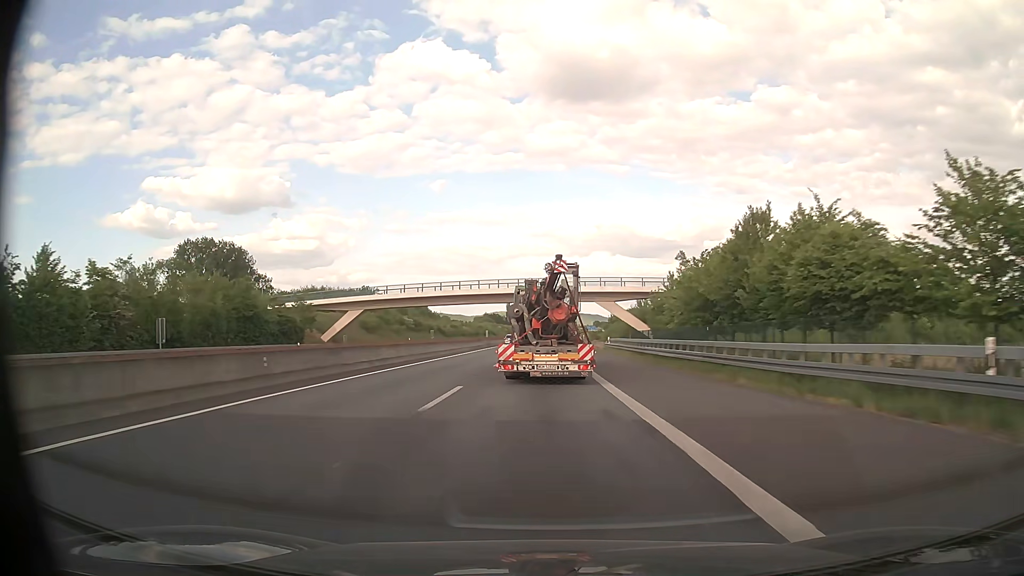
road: motorway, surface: asphalt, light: Day
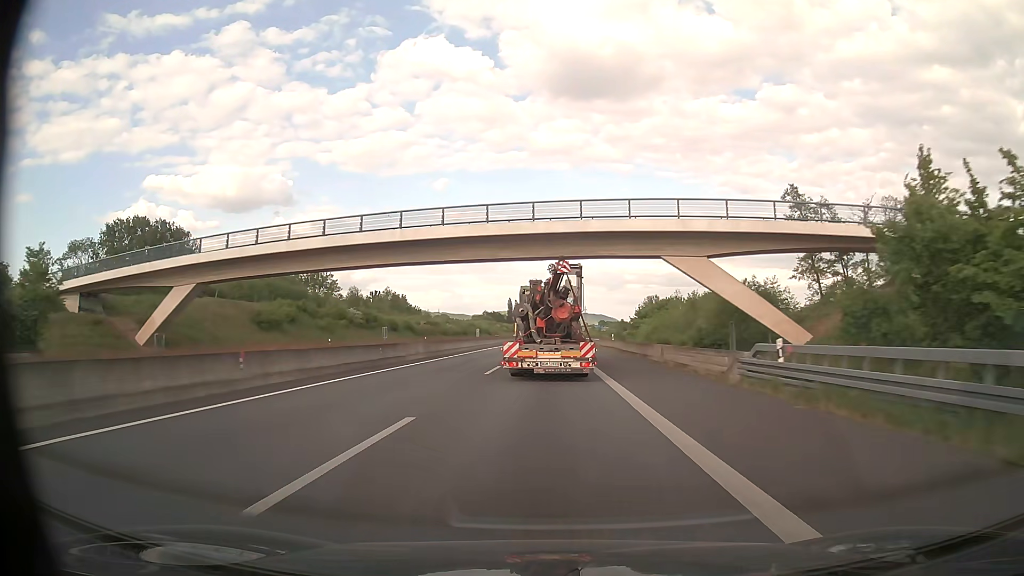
(-0.1, +43.5) m; 0°
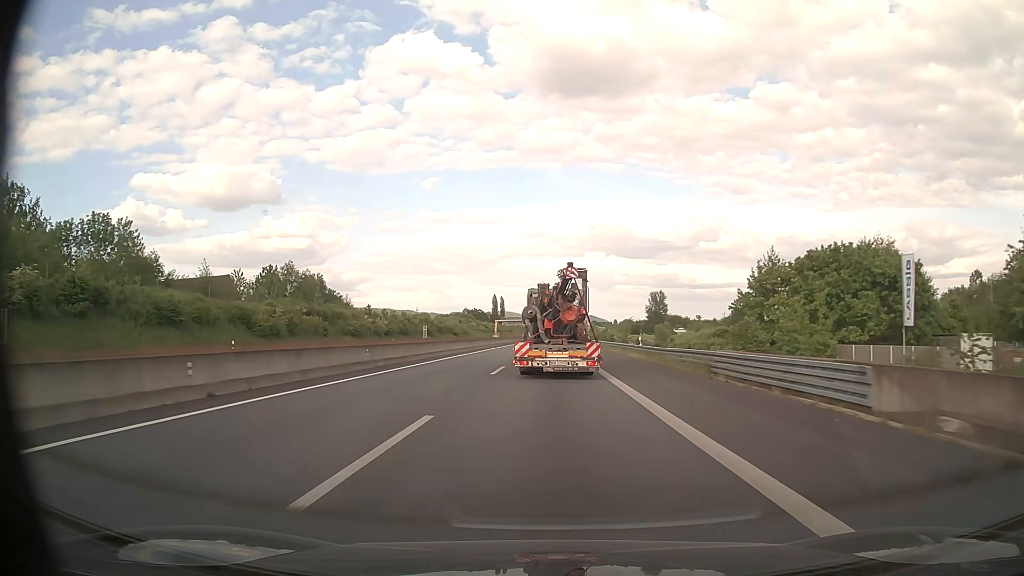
(+0.4, +72.5) m; +1°
(0, +10) (0, +20) (0, +30) (0, +40) (0, +50) (0, +60) (0, +70) (0, +80) (0, +90) (+1, +100) m
